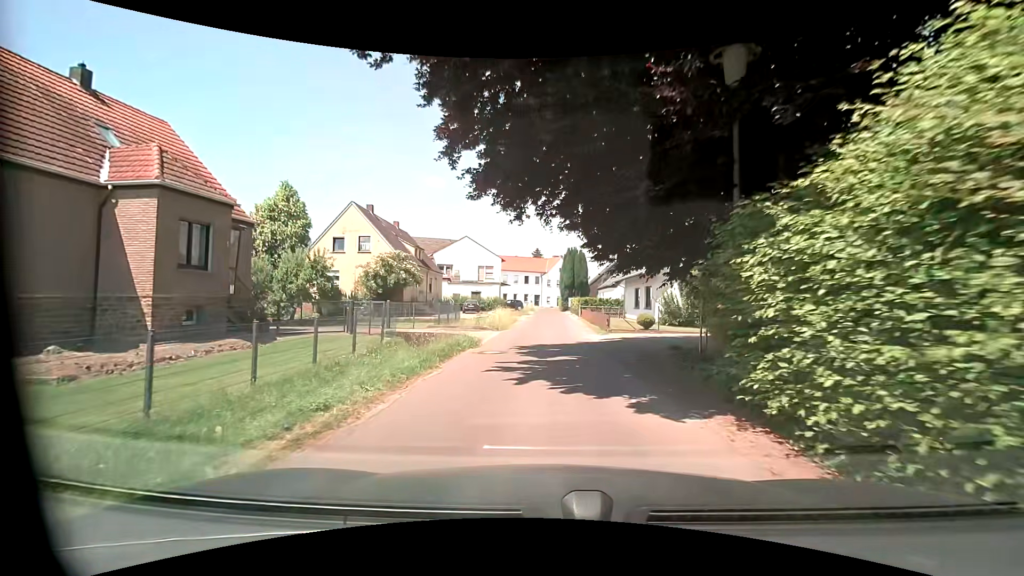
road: residential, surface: asphalt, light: Day
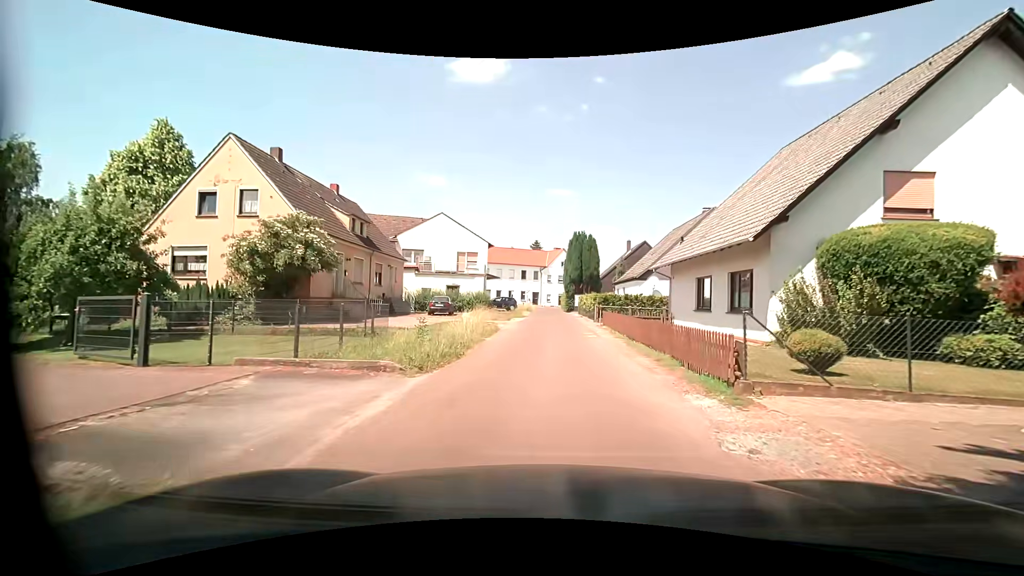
(0.0, +15.3) m; 0°
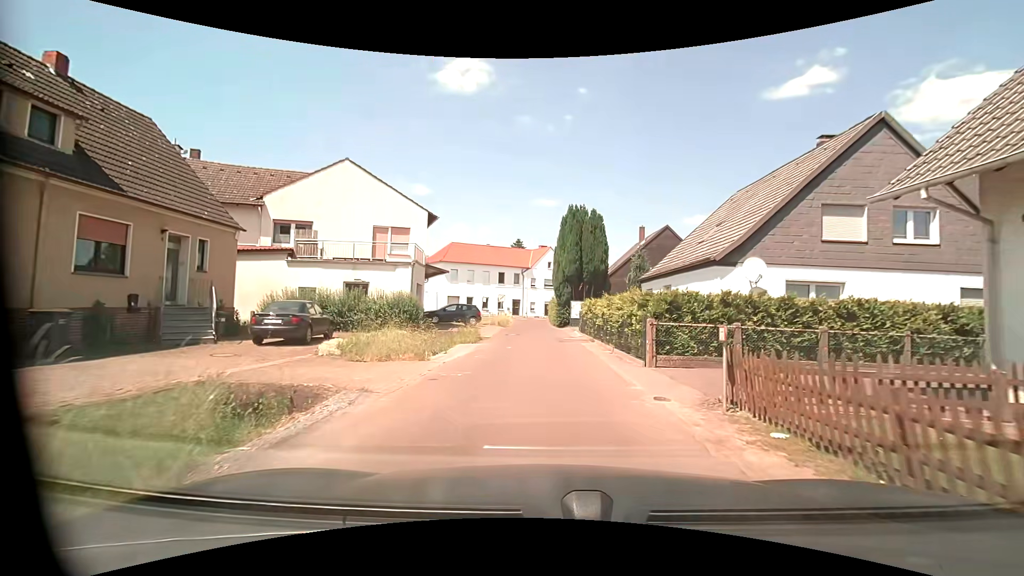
(+0.5, +20.1) m; +2°
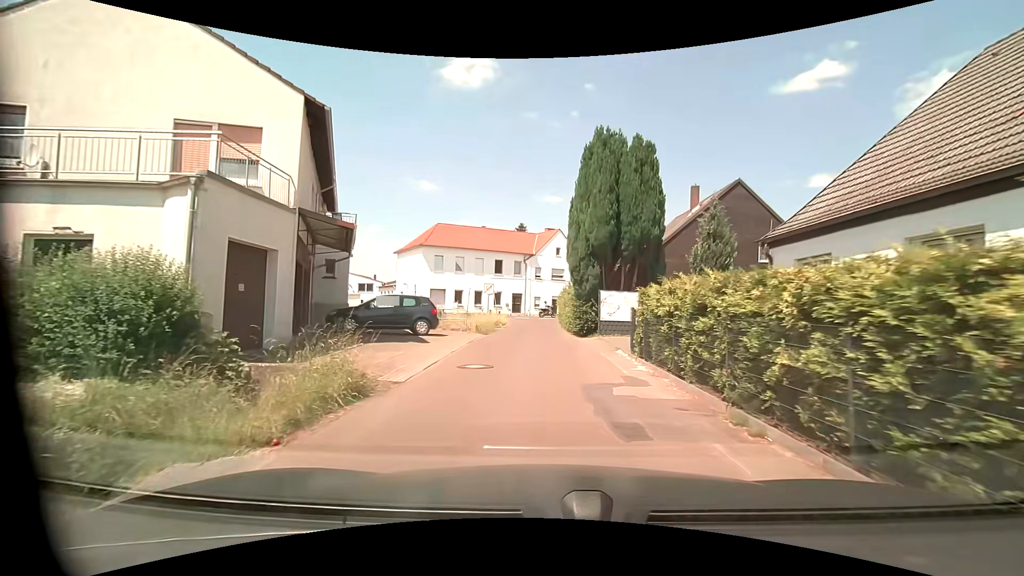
(-0.2, +15.7) m; -1°
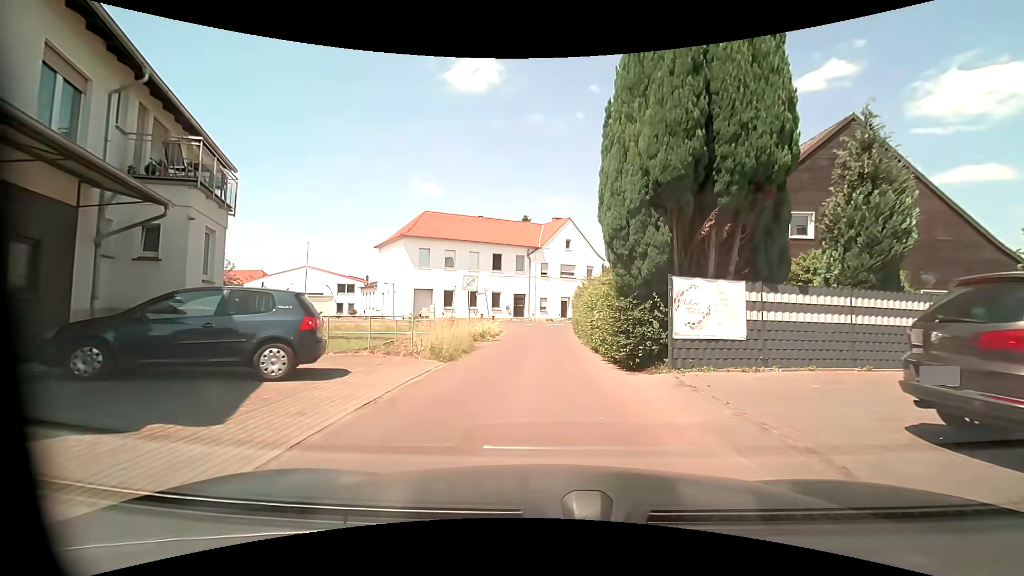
(-0.1, +10.6) m; -1°
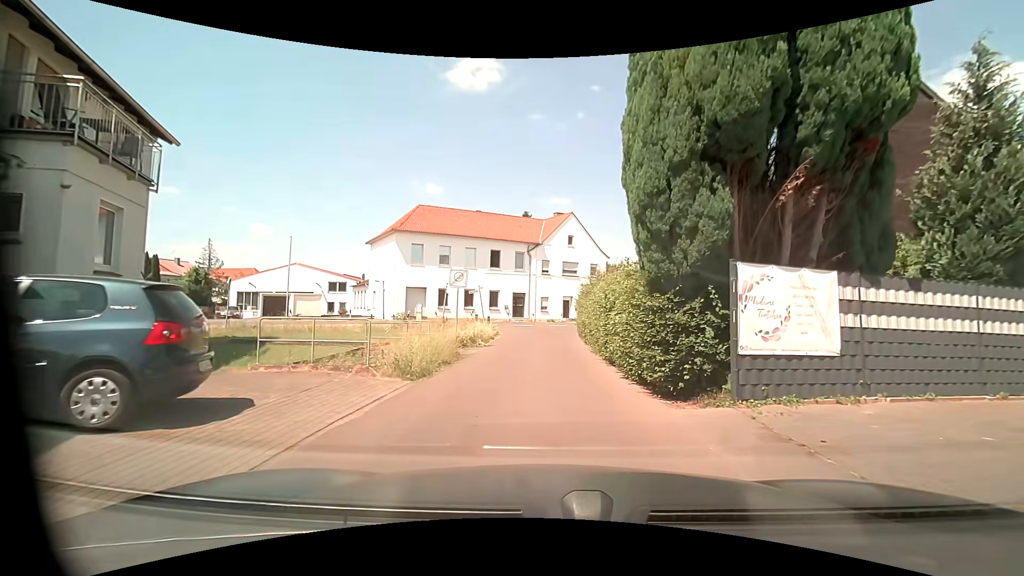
(0.0, +3.2) m; -1°
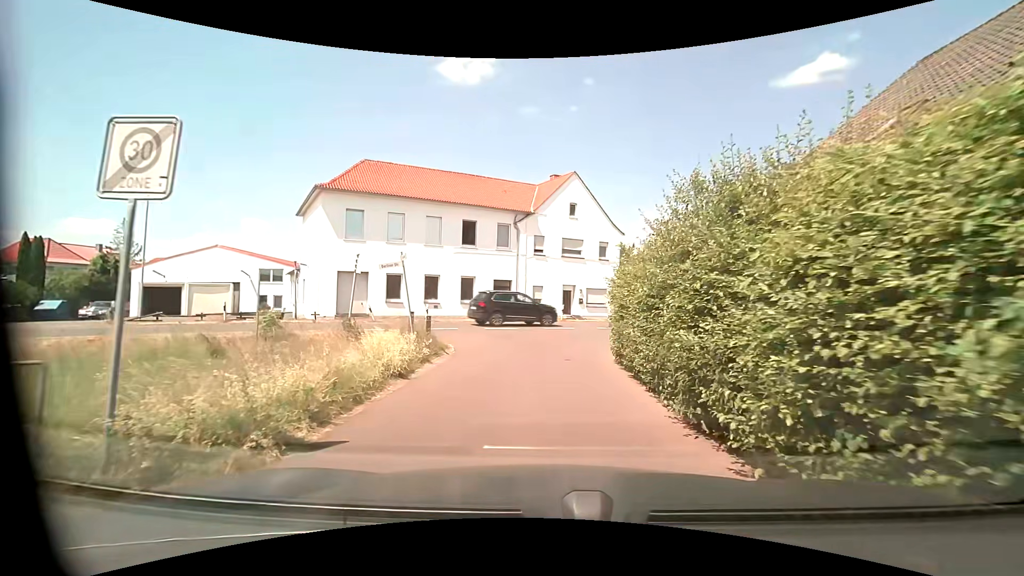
(+0.1, +14.4) m; +1°
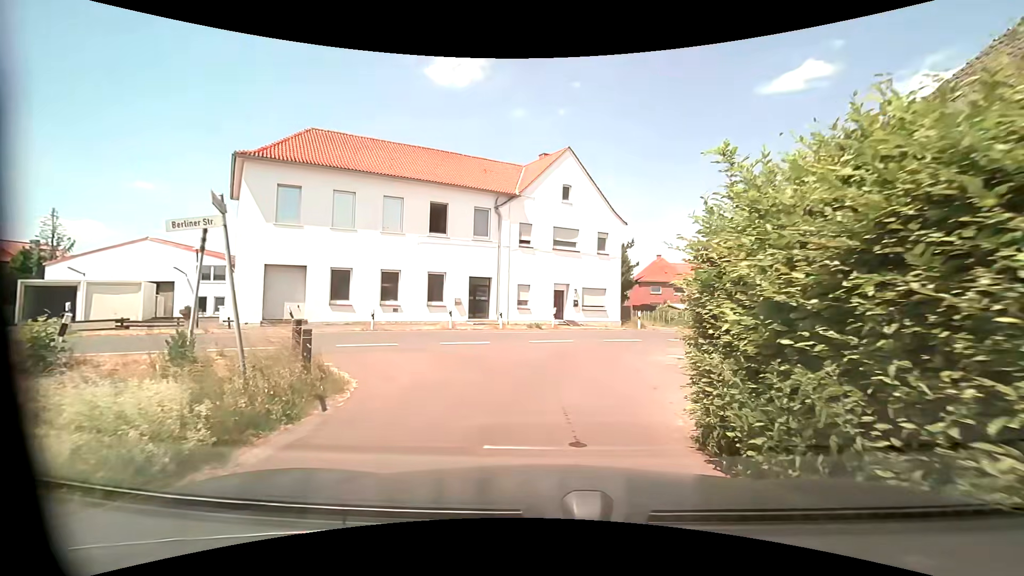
(+0.1, +7.1) m; +2°
